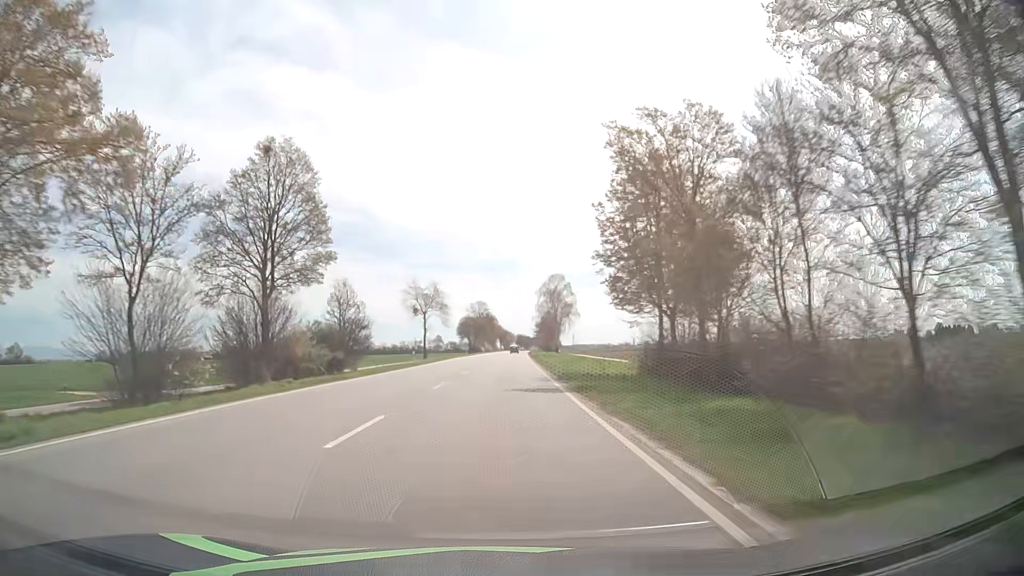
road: primary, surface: asphalt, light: Day
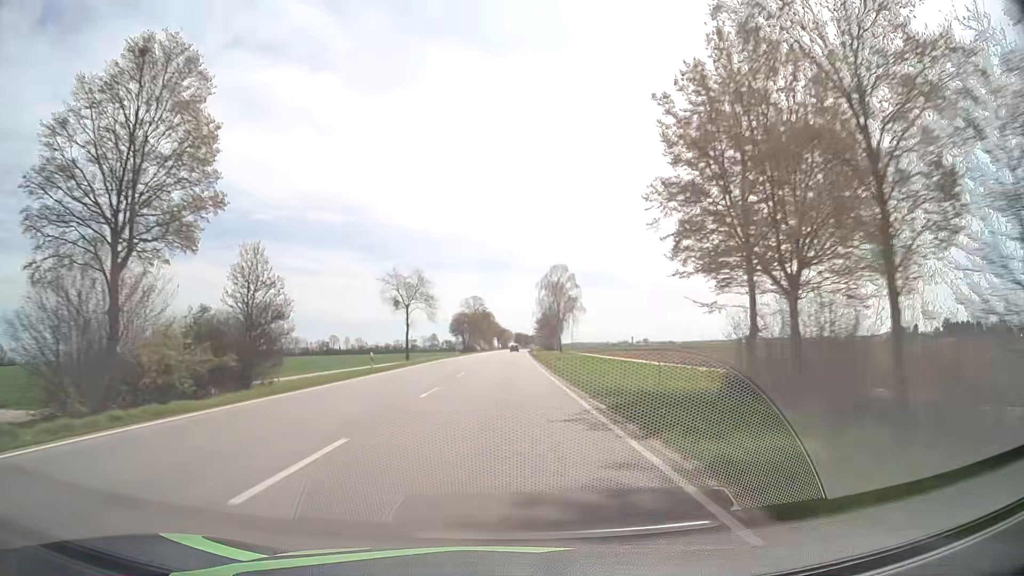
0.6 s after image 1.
(+0.1, +15.3) m; 0°
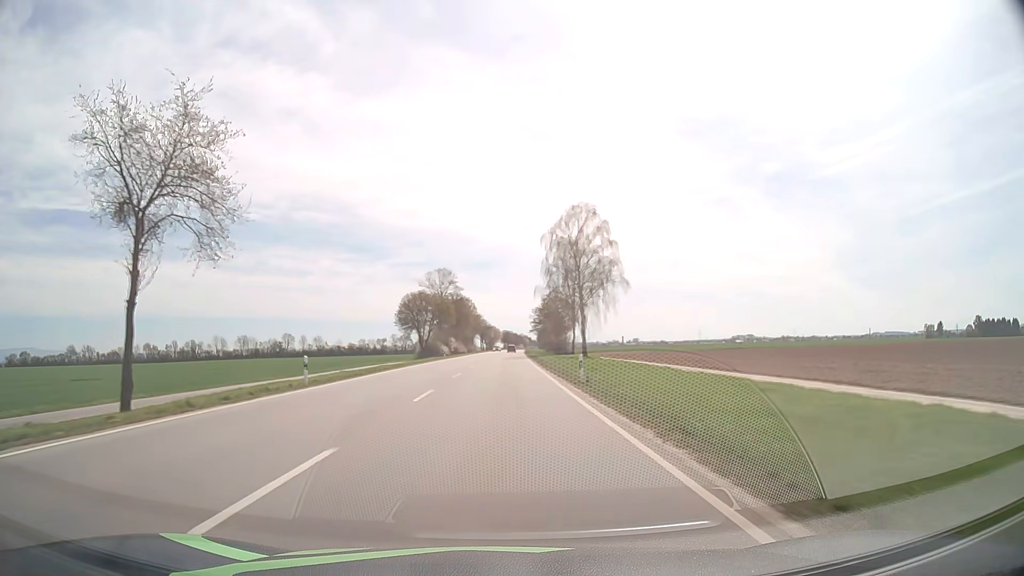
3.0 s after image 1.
(+0.3, +61.3) m; +1°
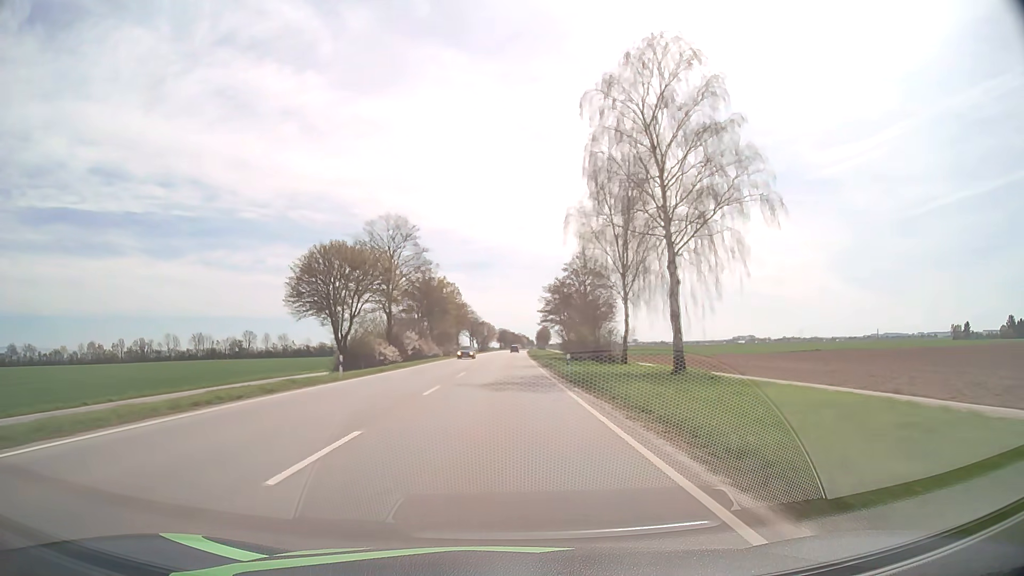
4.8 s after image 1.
(+0.2, +46.2) m; 0°
